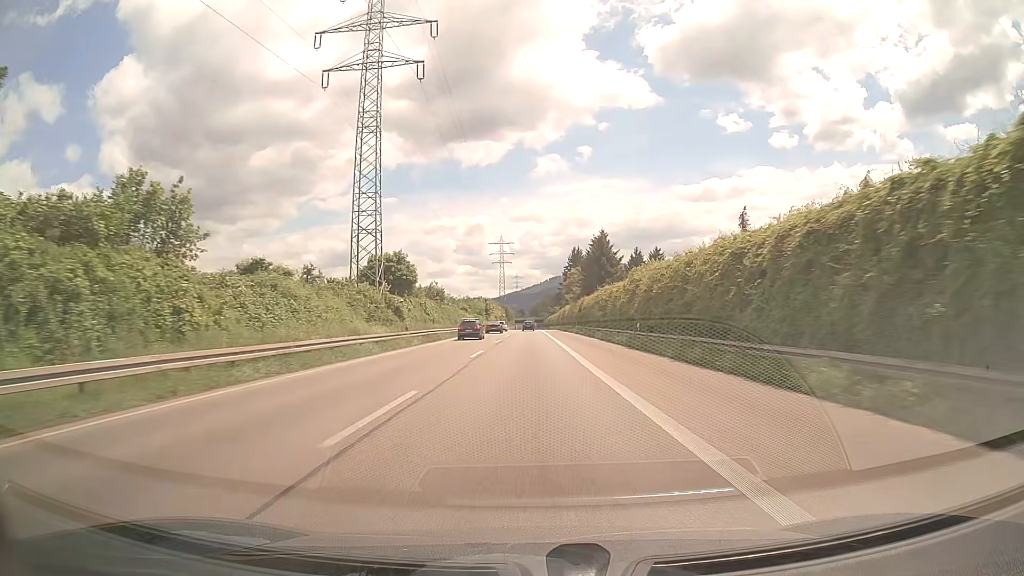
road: trunk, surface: asphalt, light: Day
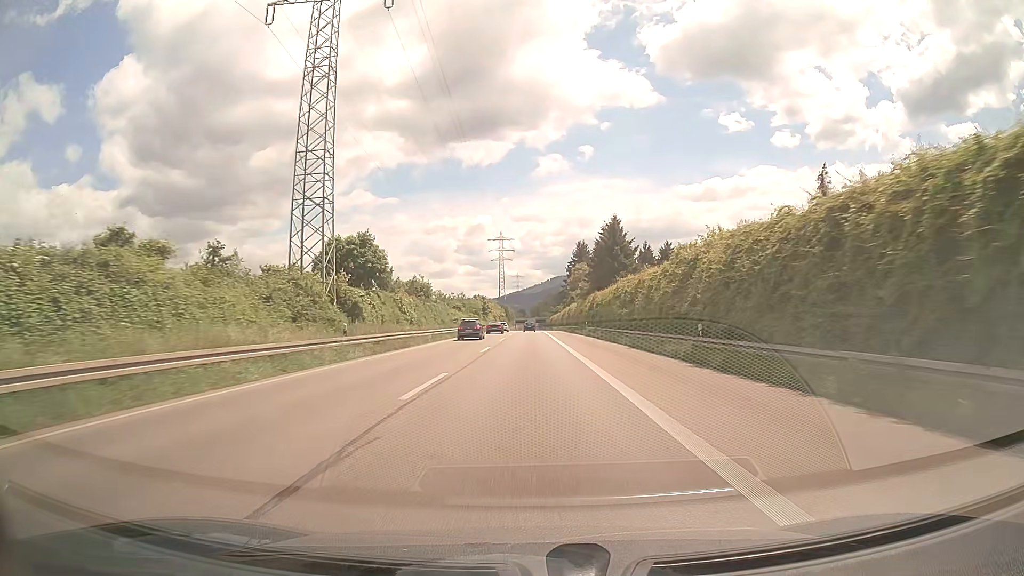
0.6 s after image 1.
(0.0, +13.7) m; 0°
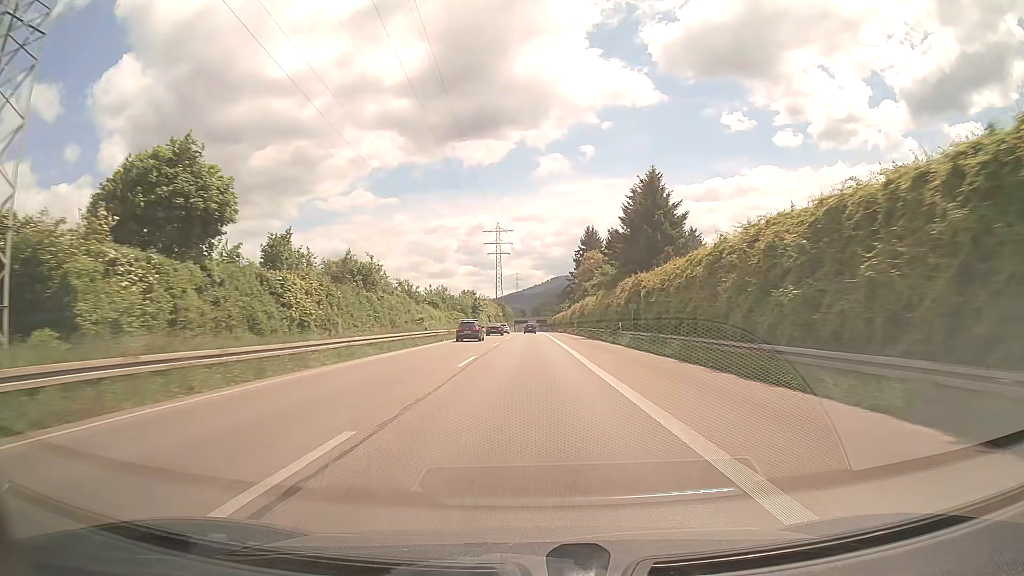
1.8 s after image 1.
(0.0, +27.4) m; 0°
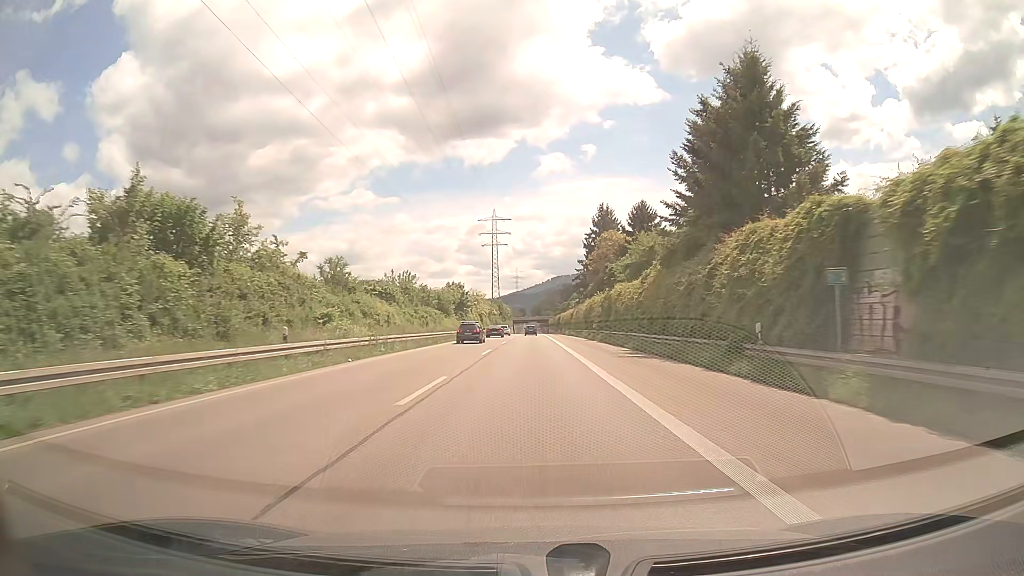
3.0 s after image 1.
(0.0, +27.5) m; 0°
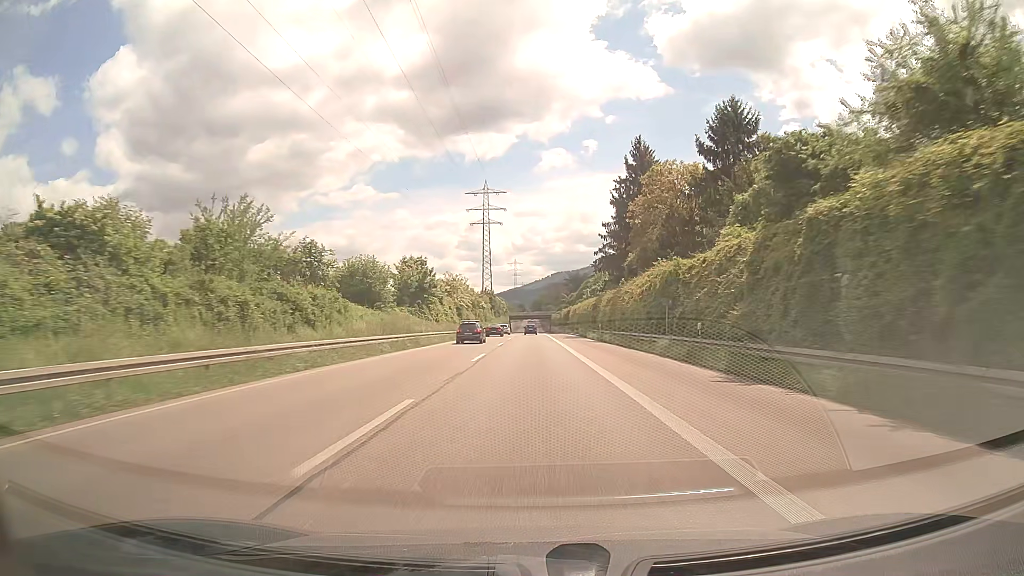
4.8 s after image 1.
(0.0, +41.4) m; 0°
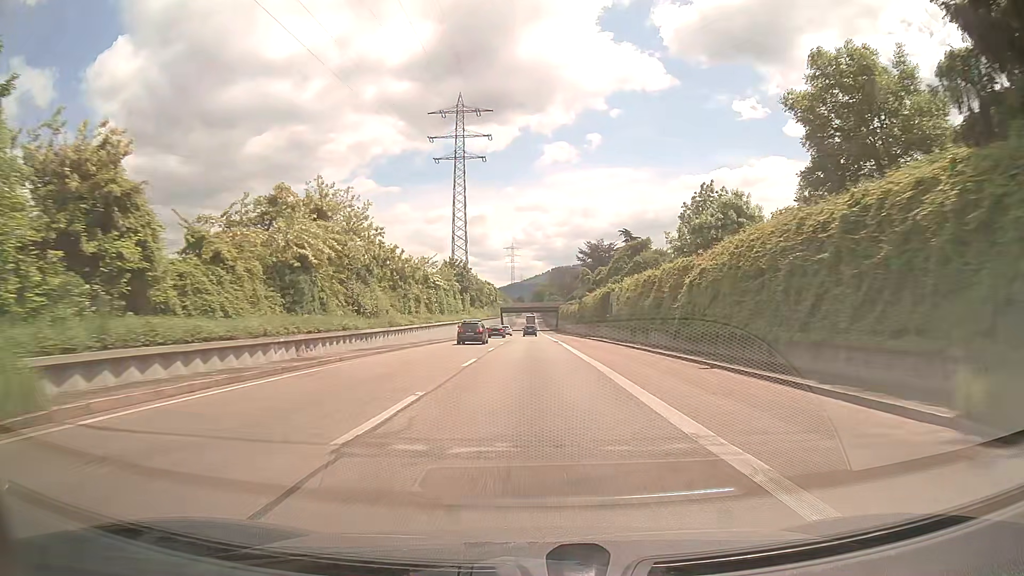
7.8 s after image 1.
(-0.1, +69.0) m; -1°
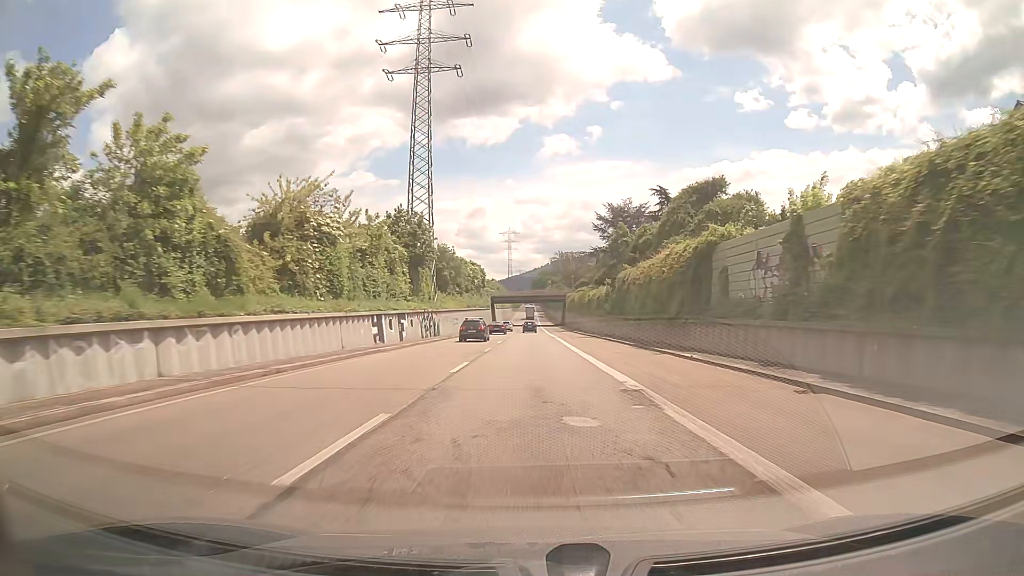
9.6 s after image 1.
(+0.3, +39.3) m; 0°
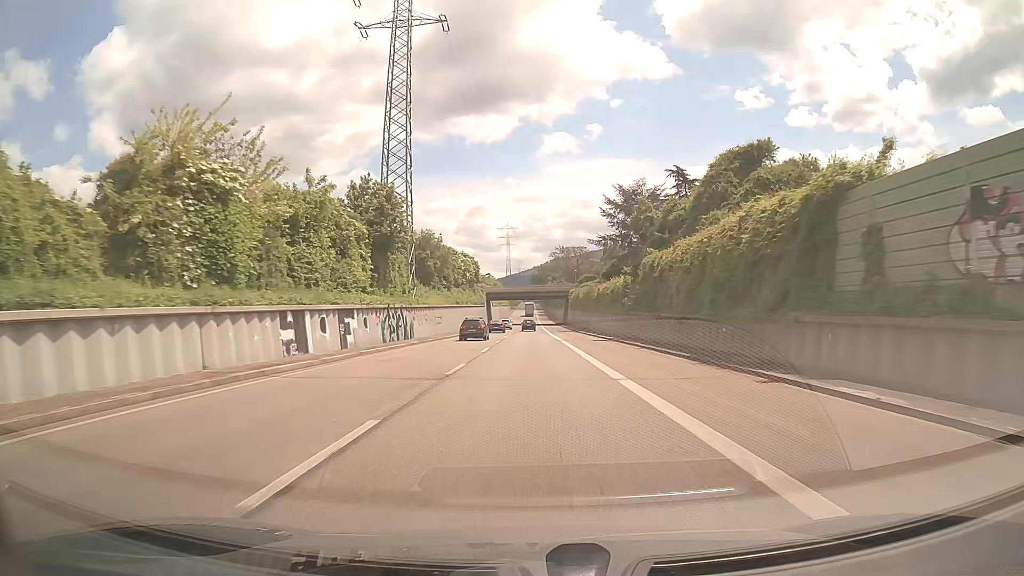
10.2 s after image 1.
(0.0, +12.7) m; 0°
(0, +10) (0, +20) (0, +30) (0, +40) (0, +50) (0, +60) (0, +70) (0, +80) (0, +90) (0, +100) m
